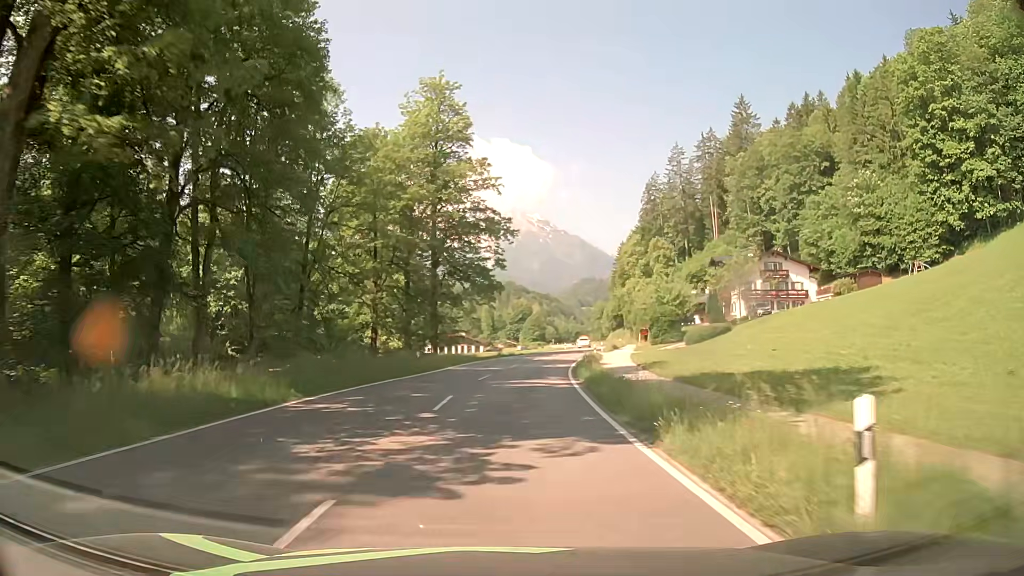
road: primary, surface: asphalt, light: Day
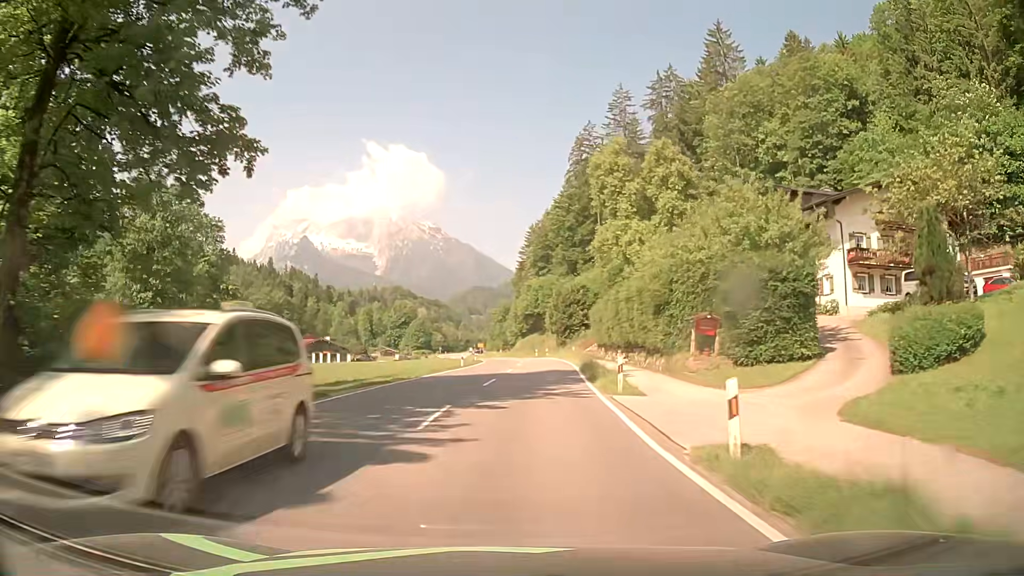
(+3.7, +50.6) m; +10°
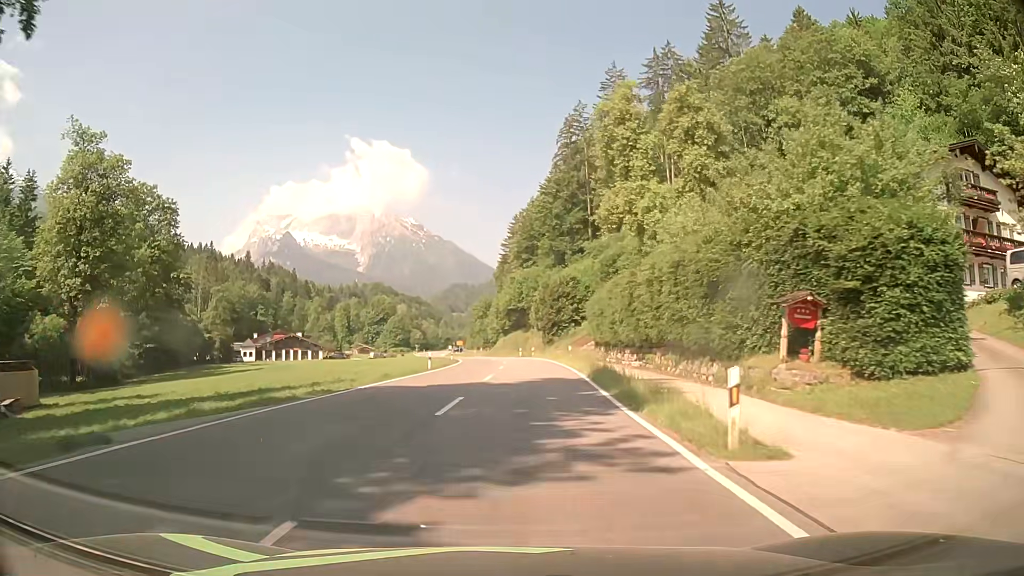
(+0.1, +10.3) m; +1°
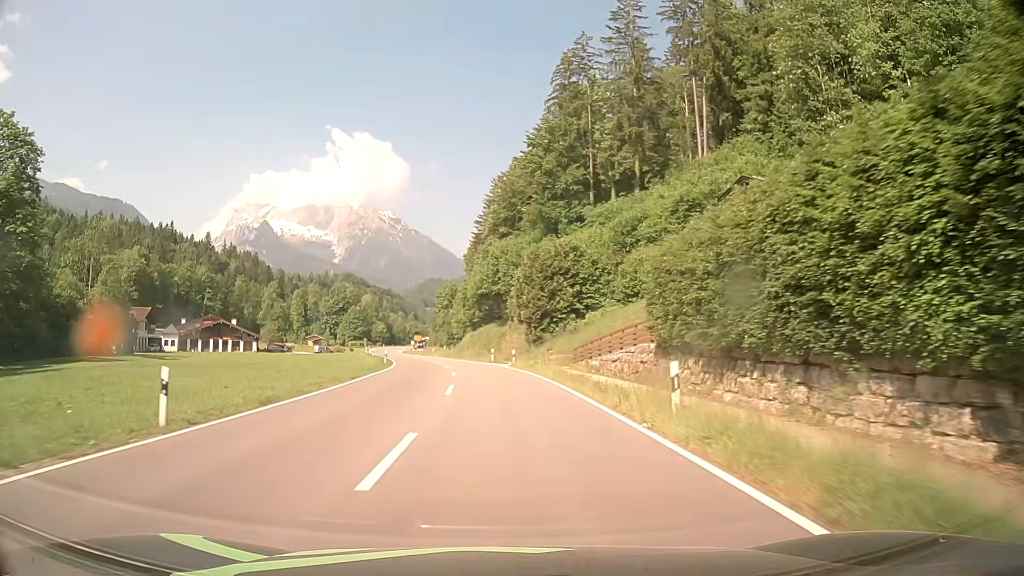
(+1.0, +29.4) m; +3°
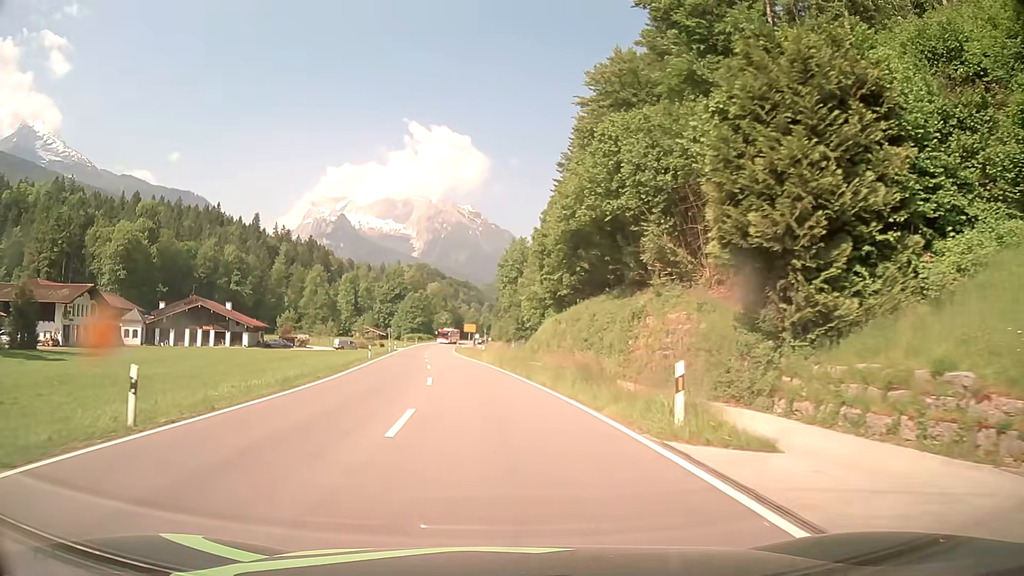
(-2.0, +43.3) m; -7°
(0, +10) (-1, +20) (-2, +30) (-2, +40) (-4, +50) (-5, +60) (-6, +70) (-7, +80) (-8, +90) (-9, +100) m
